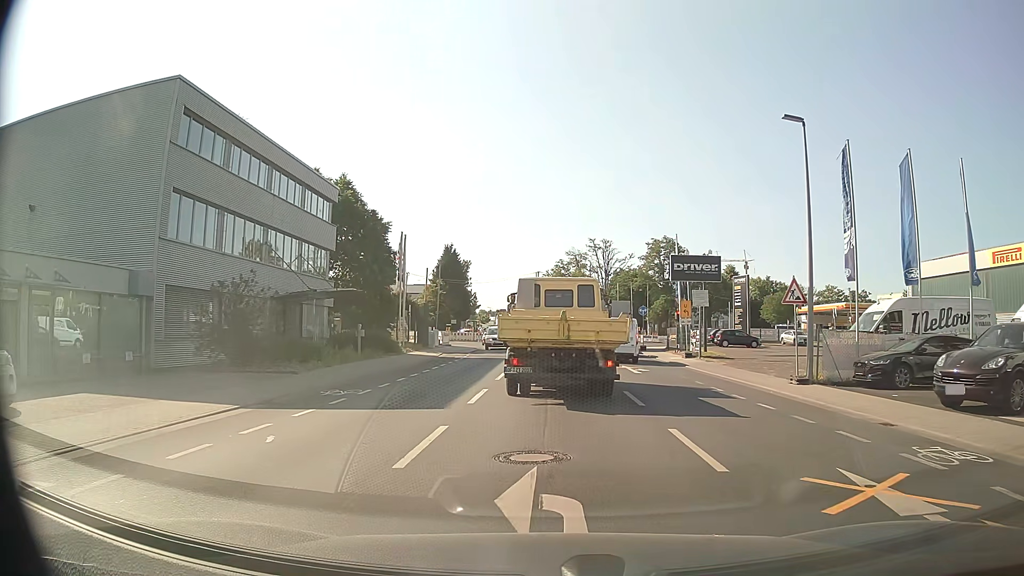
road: tertiary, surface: asphalt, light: Day
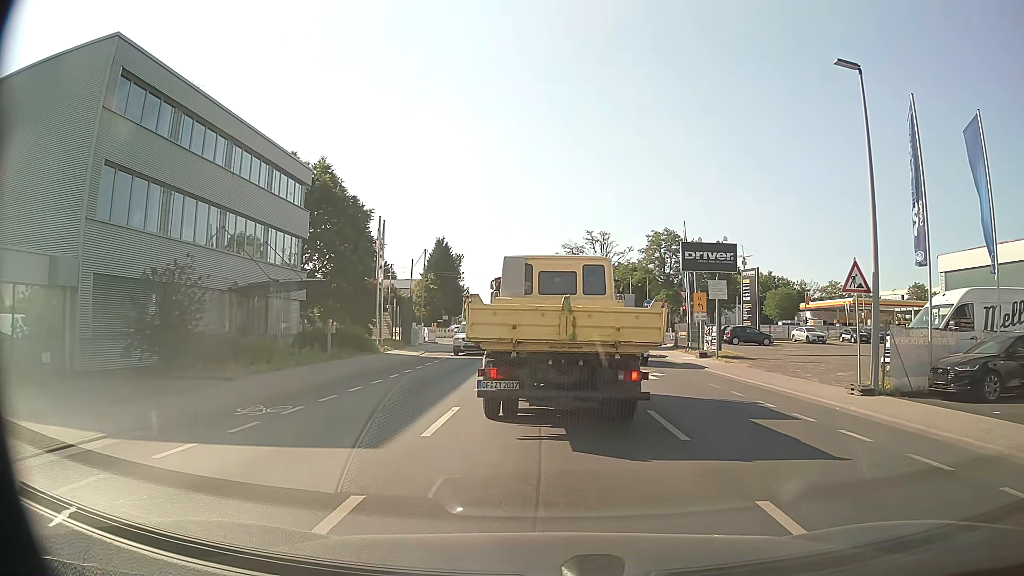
(0.0, +4.2) m; 0°
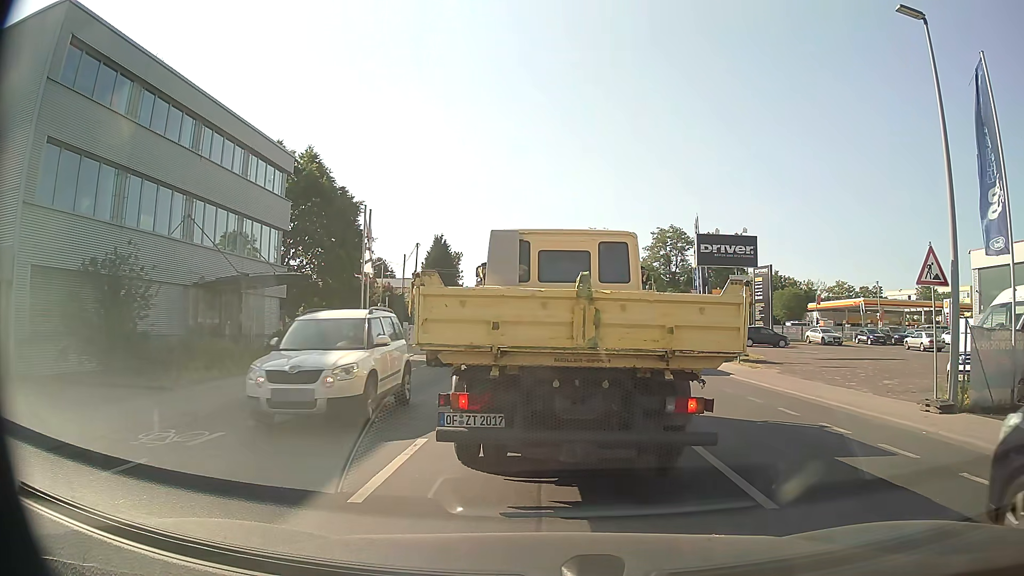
(0.0, +3.0) m; +1°
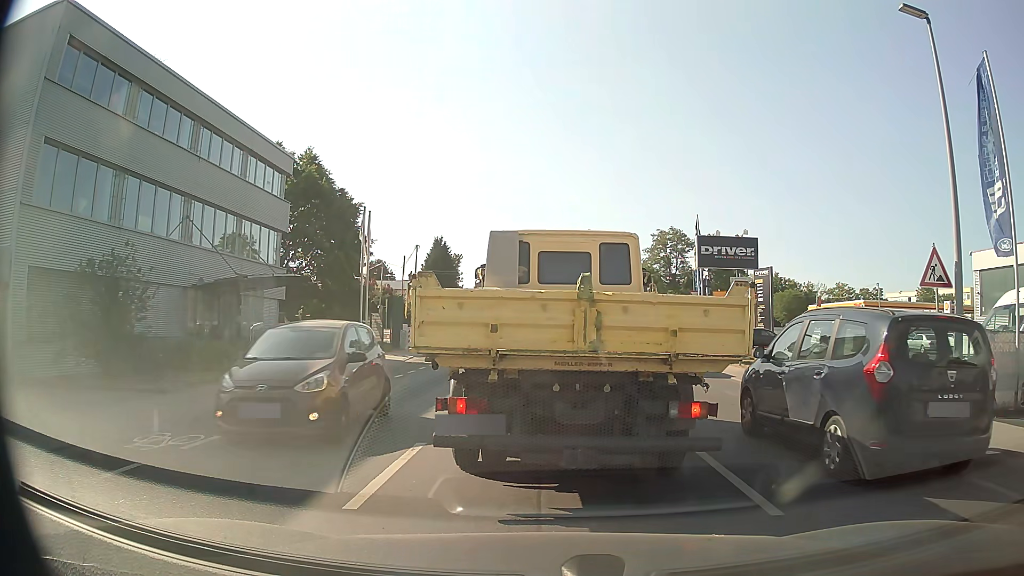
(0.0, +0.2) m; 0°
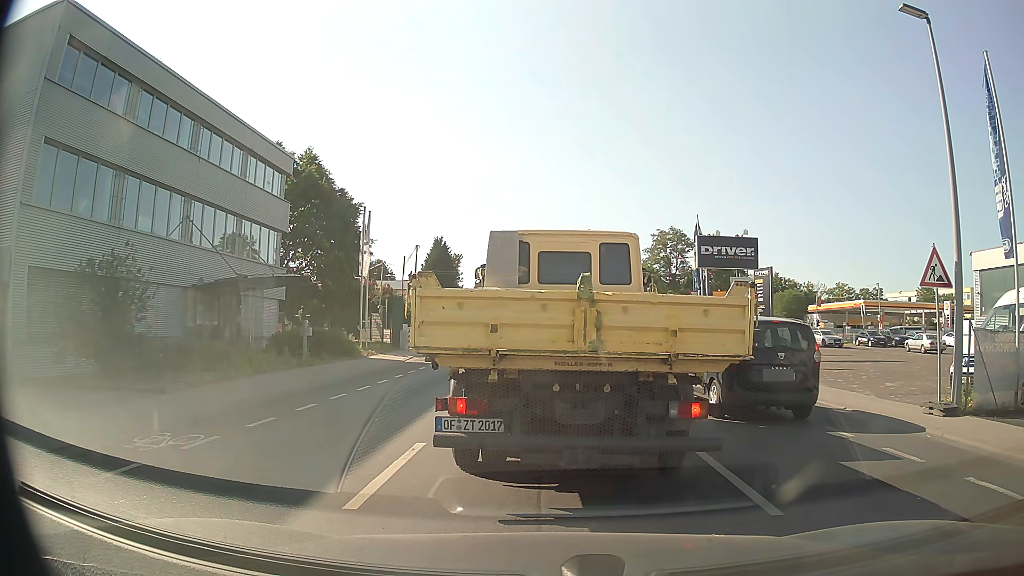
(0.0, 0.0) m; 0°
